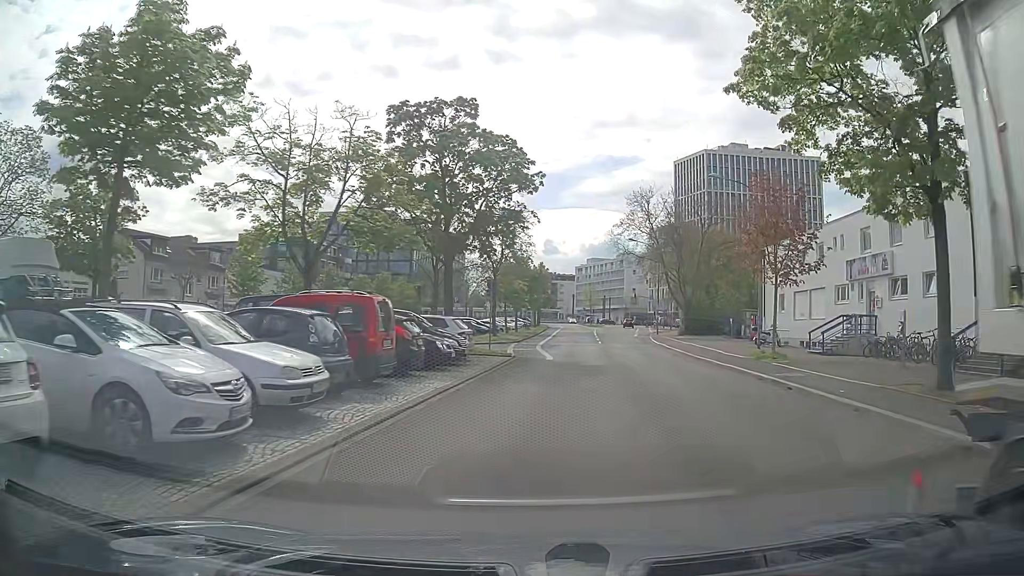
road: residential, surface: asphalt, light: Day
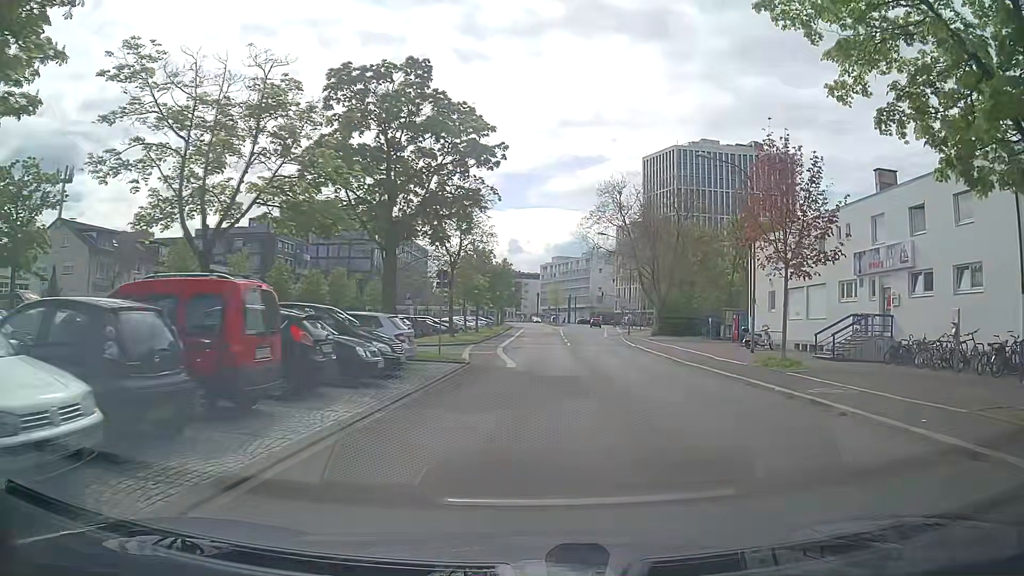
(+0.1, +4.7) m; +2°
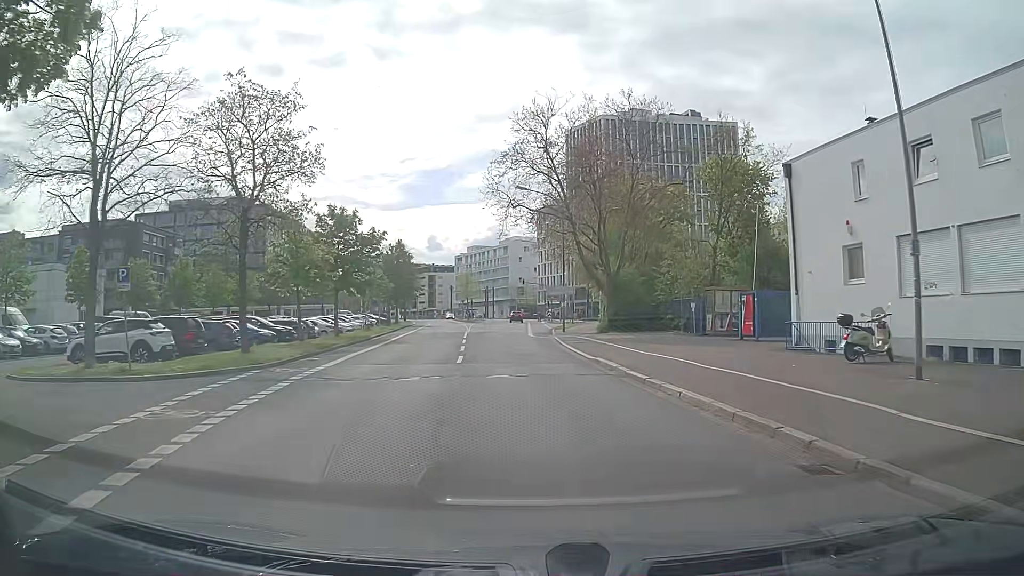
(+1.9, +20.3) m; +7°
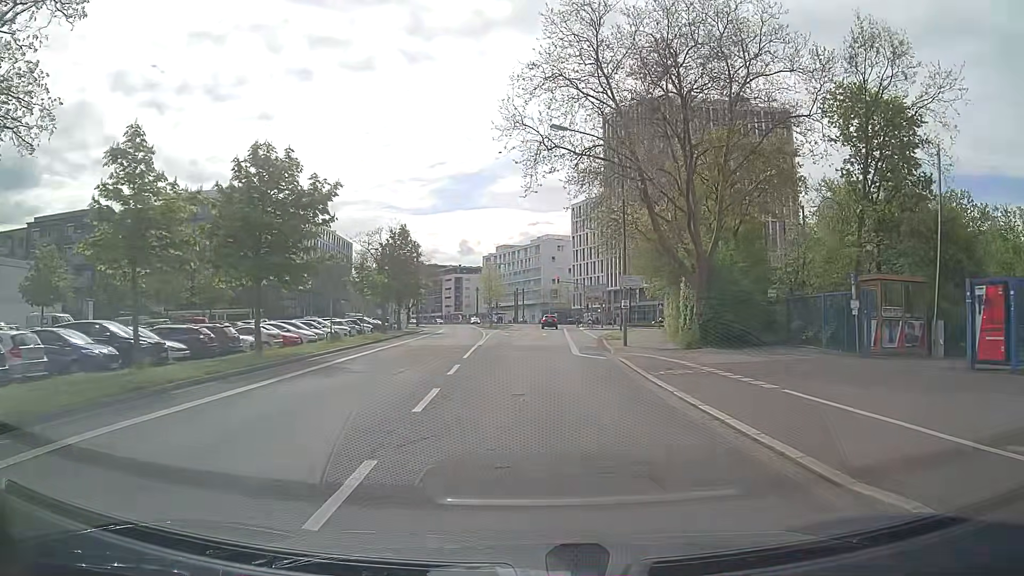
(-0.4, +16.0) m; -3°
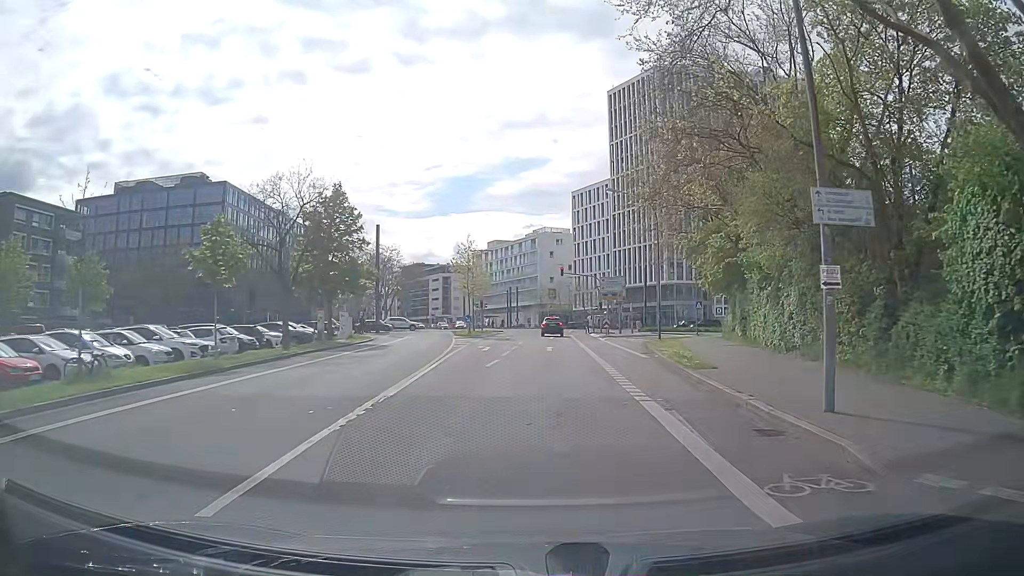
(+0.2, +20.5) m; +1°
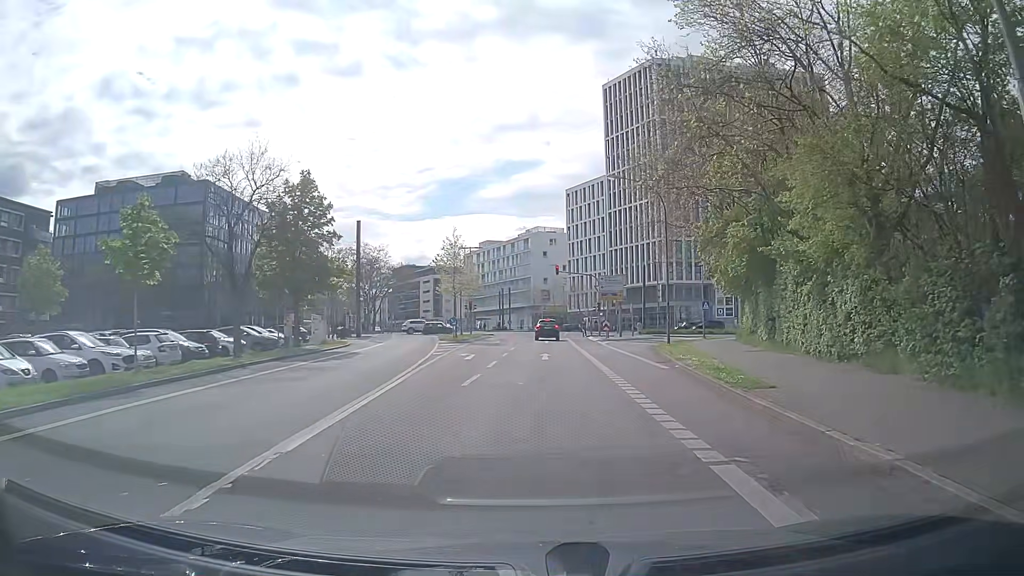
(0.0, +4.8) m; +1°
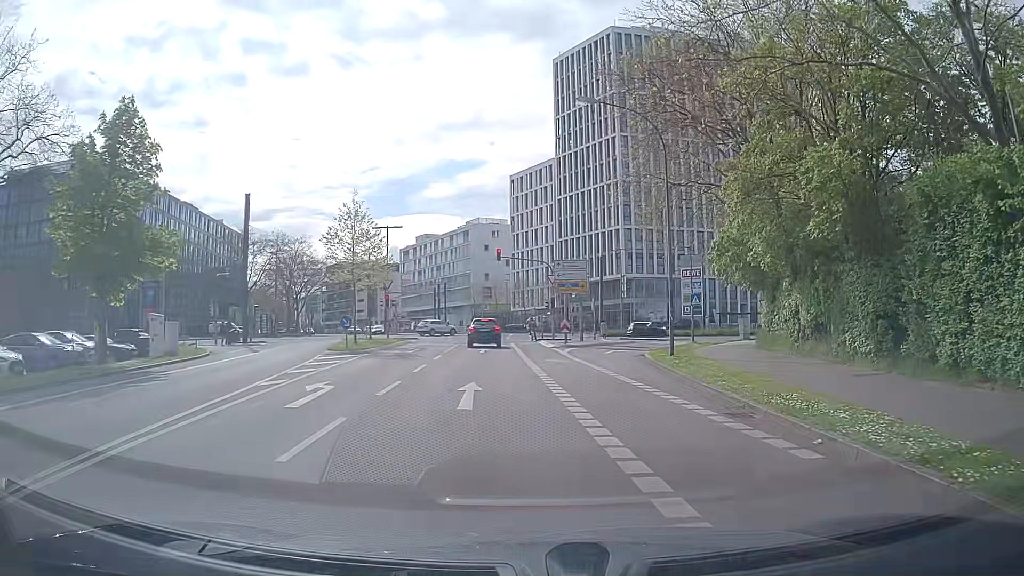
(+0.4, +13.7) m; +5°
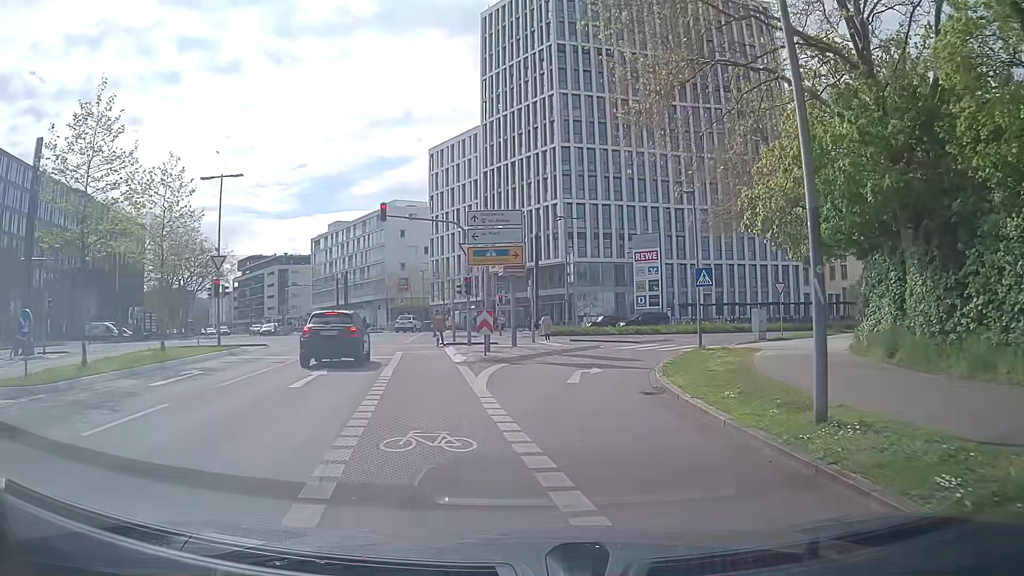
(+0.9, +17.2) m; +5°
(0, +10) (+2, +20) (+5, +29) (+11, +37) (+19, +43) (+29, +47) (+38, +50) (+48, +53) (+57, +56) (+67, +59) m
